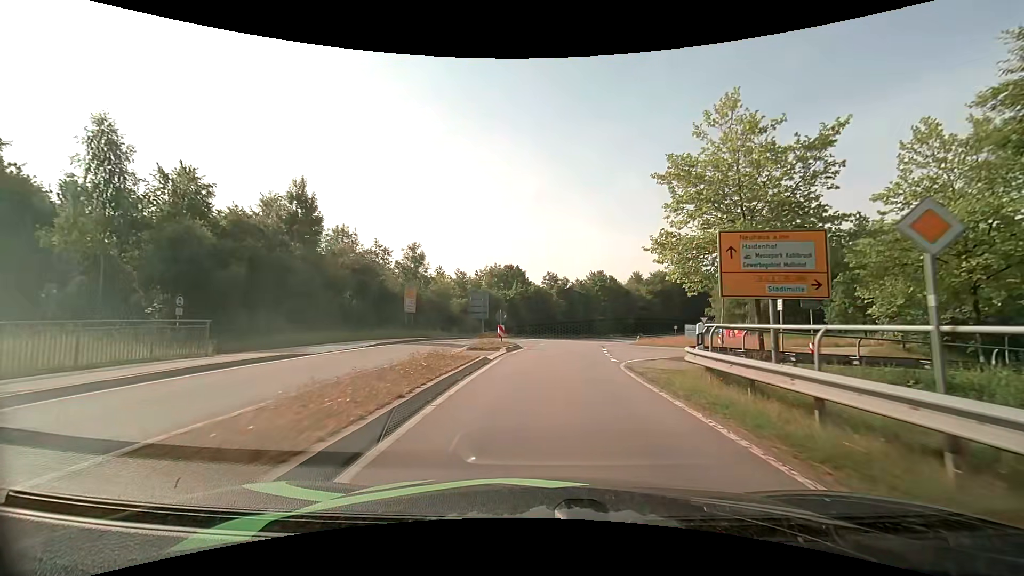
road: primary_link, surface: asphalt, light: Day
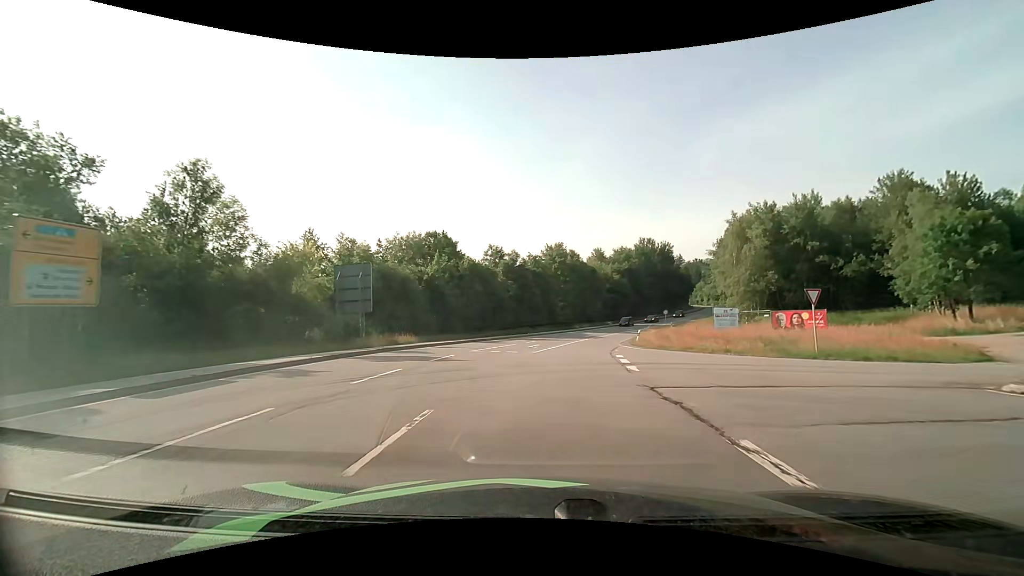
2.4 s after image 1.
(+1.1, +25.9) m; +5°
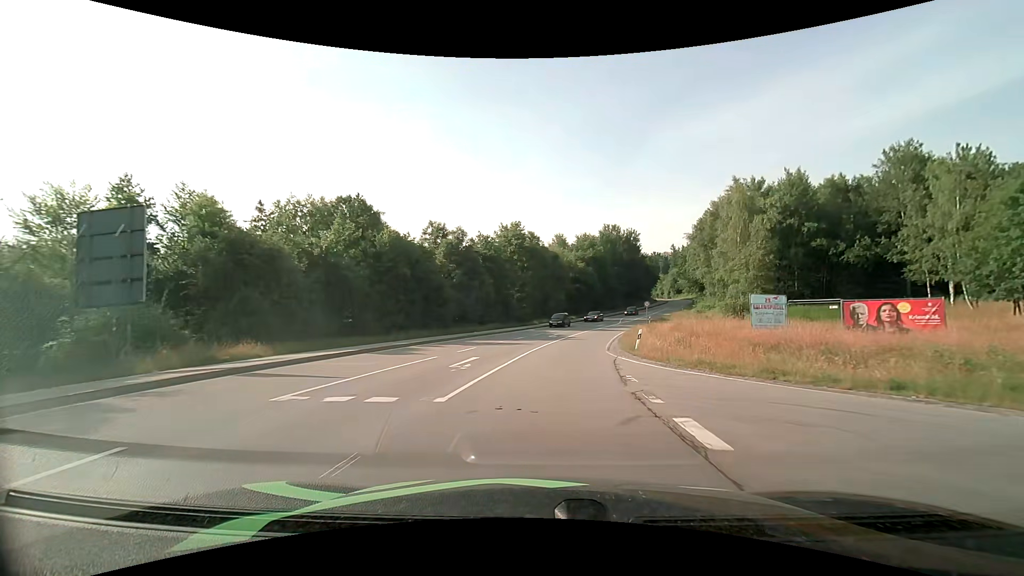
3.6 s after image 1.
(+0.6, +14.2) m; +5°
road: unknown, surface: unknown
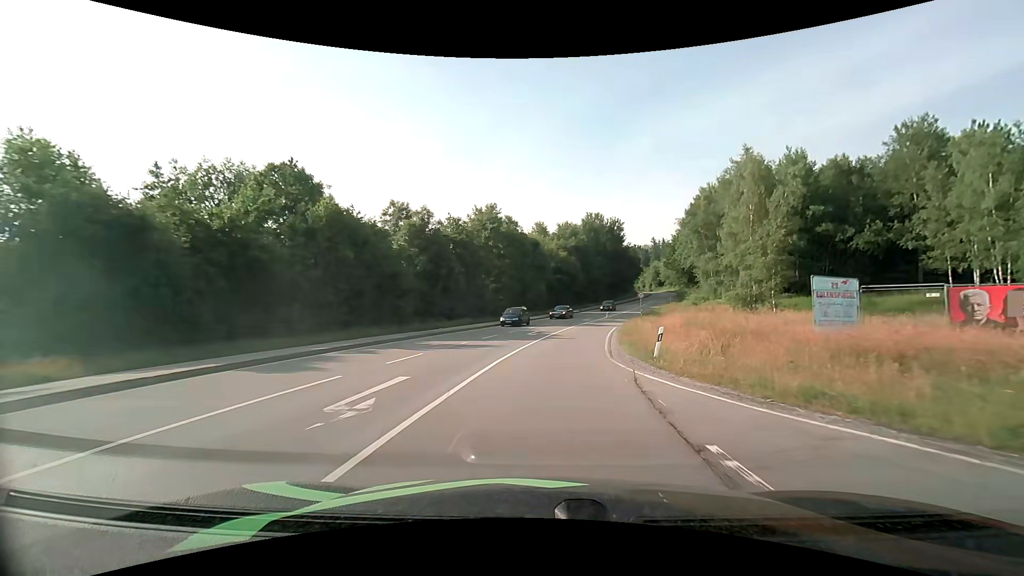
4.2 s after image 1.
(+0.1, +7.5) m; +2°
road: secondary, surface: asphalt
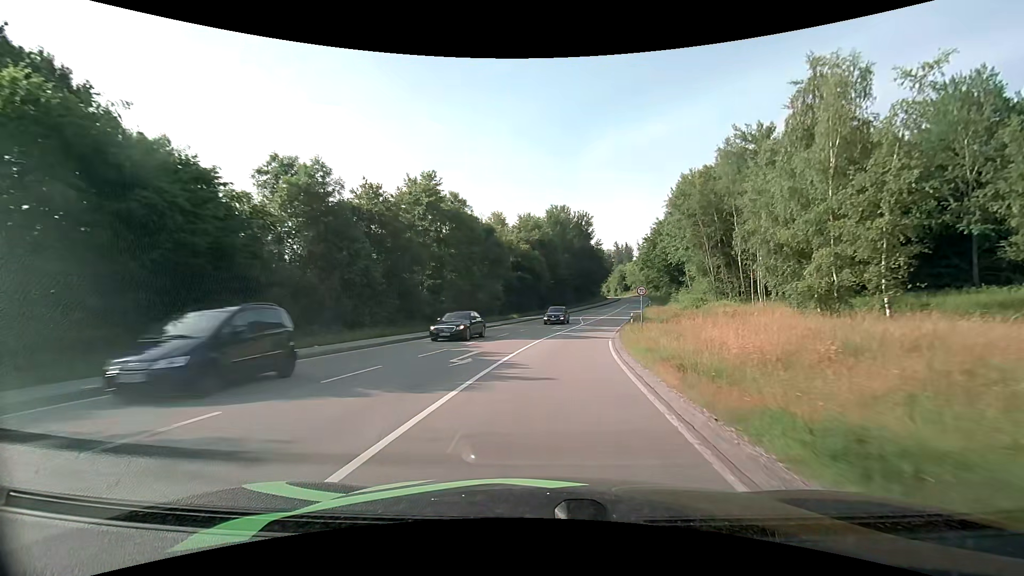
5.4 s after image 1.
(+0.6, +15.8) m; +4°
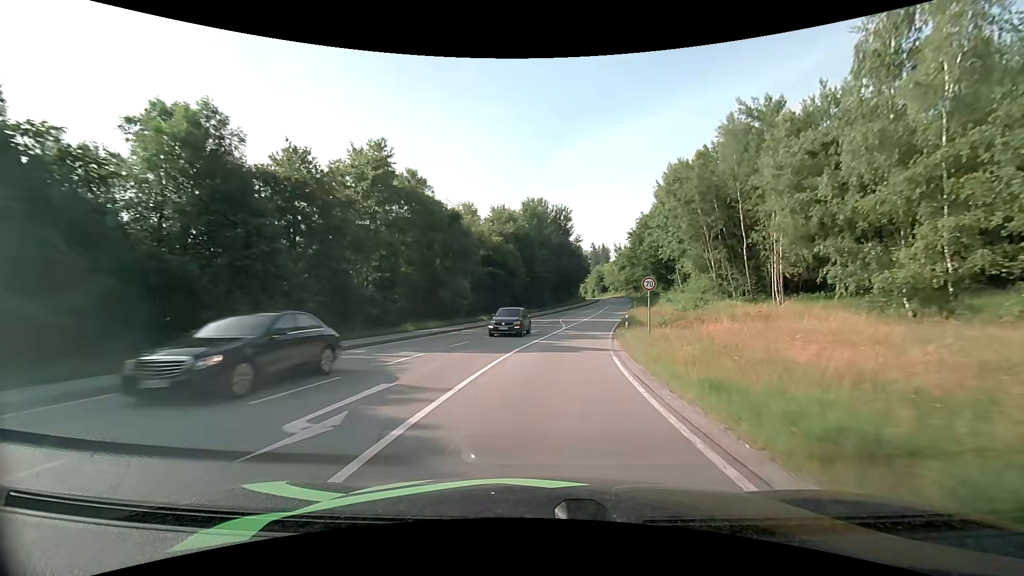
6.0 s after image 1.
(+0.2, +8.3) m; +3°
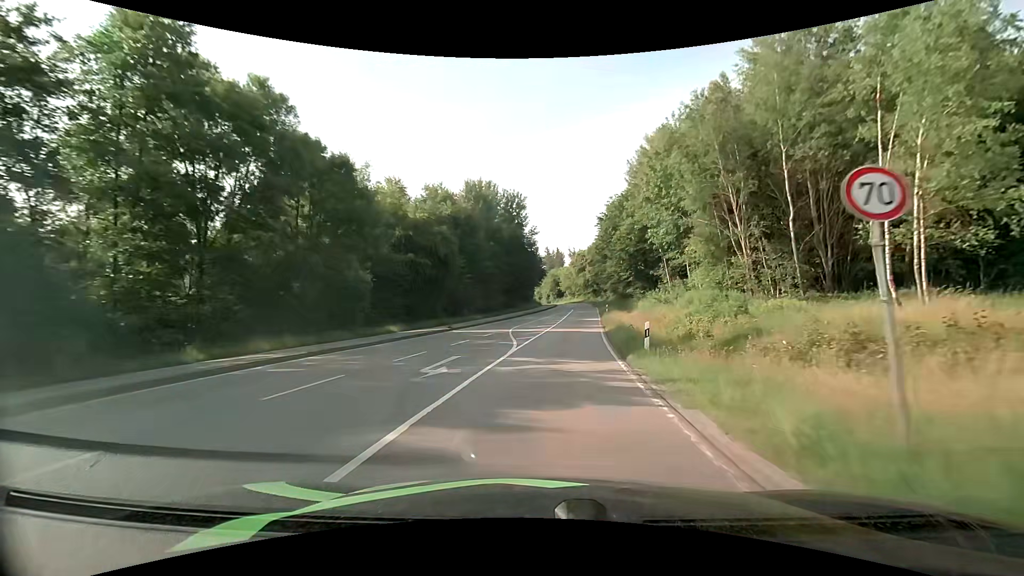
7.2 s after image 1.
(+0.8, +17.3) m; +5°
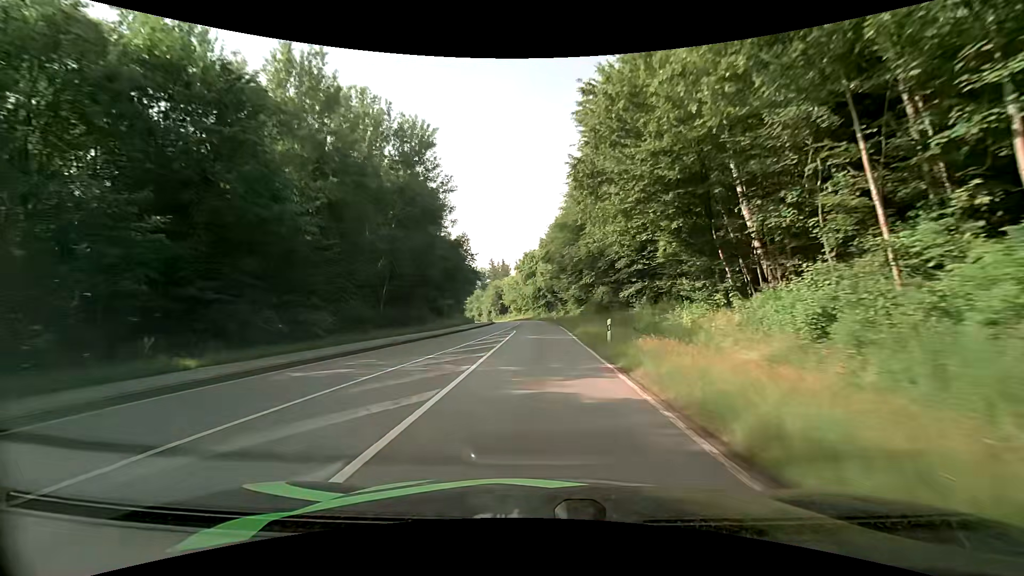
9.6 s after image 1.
(+2.9, +37.4) m; +6°
